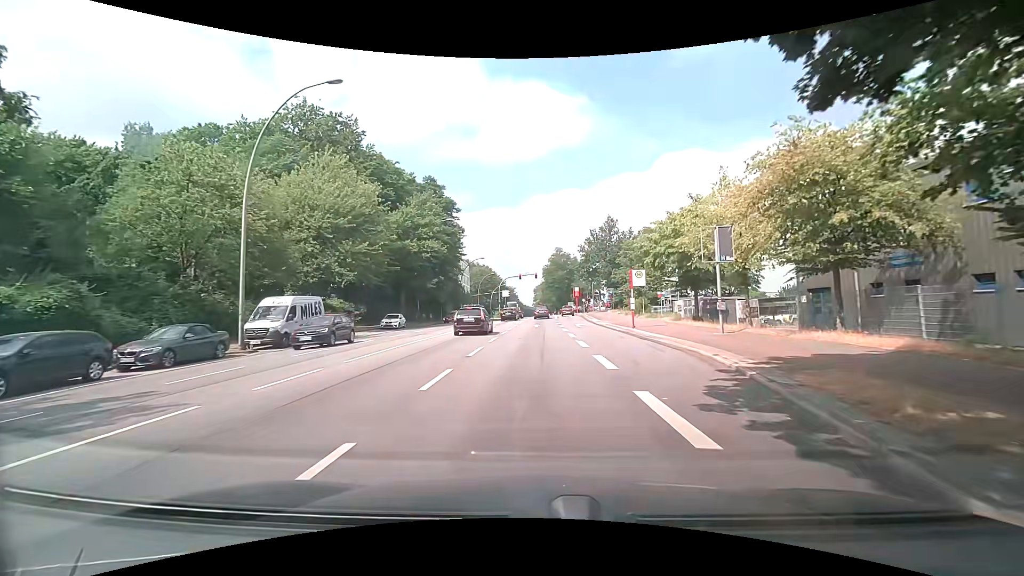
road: primary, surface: asphalt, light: Day
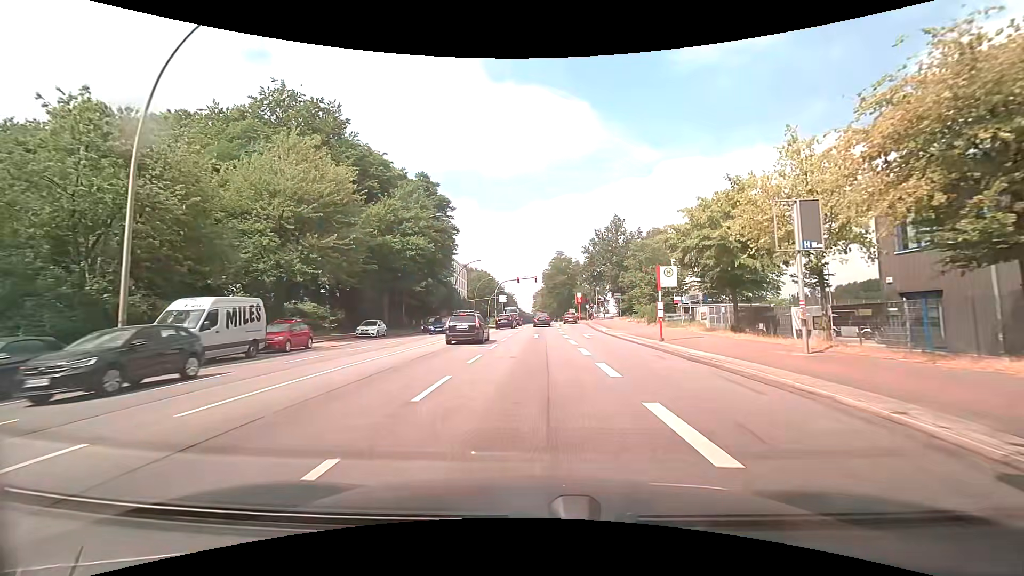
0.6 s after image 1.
(0.0, +6.3) m; +1°
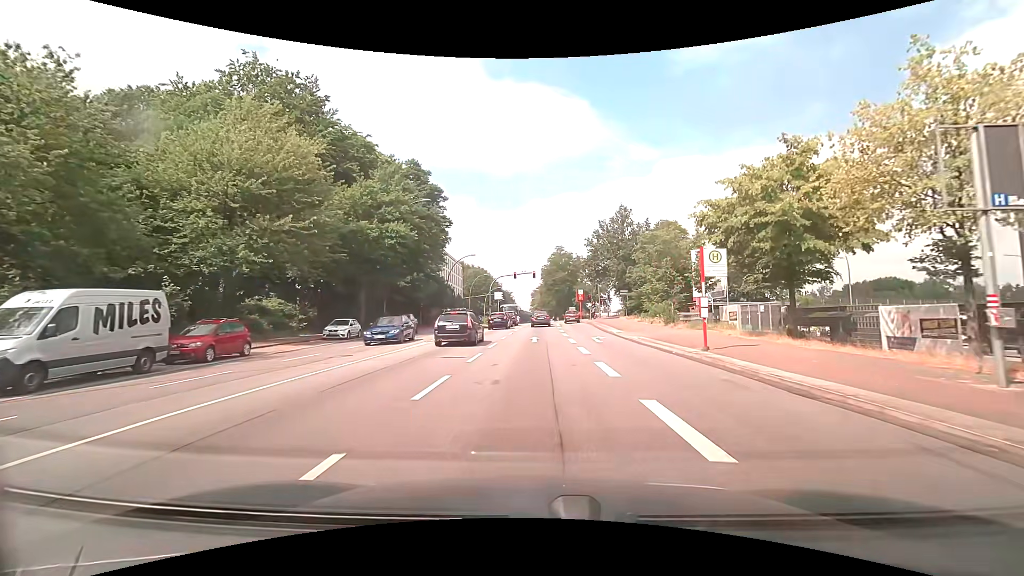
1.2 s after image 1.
(0.0, +5.9) m; 0°
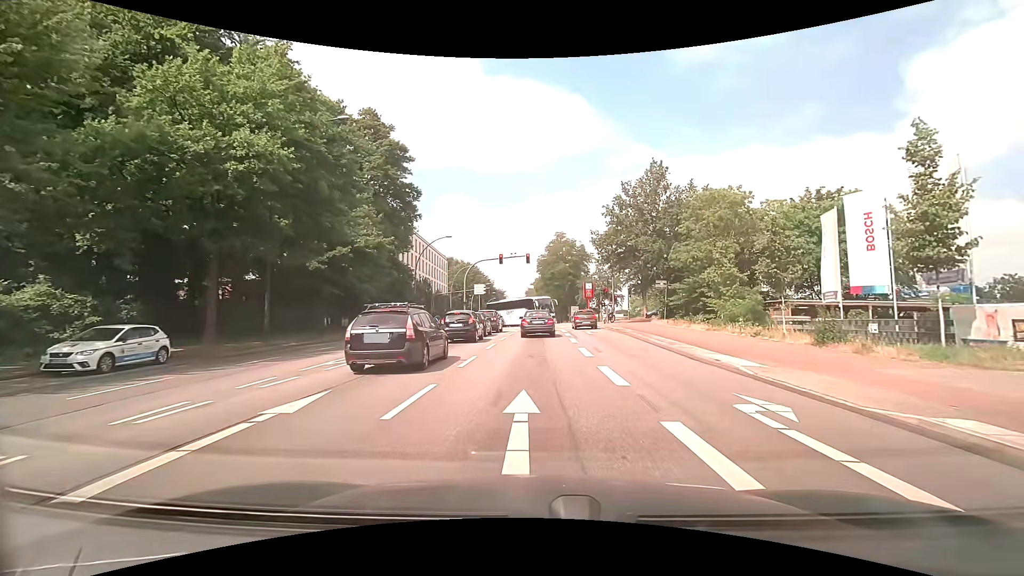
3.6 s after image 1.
(0.0, +19.2) m; +1°
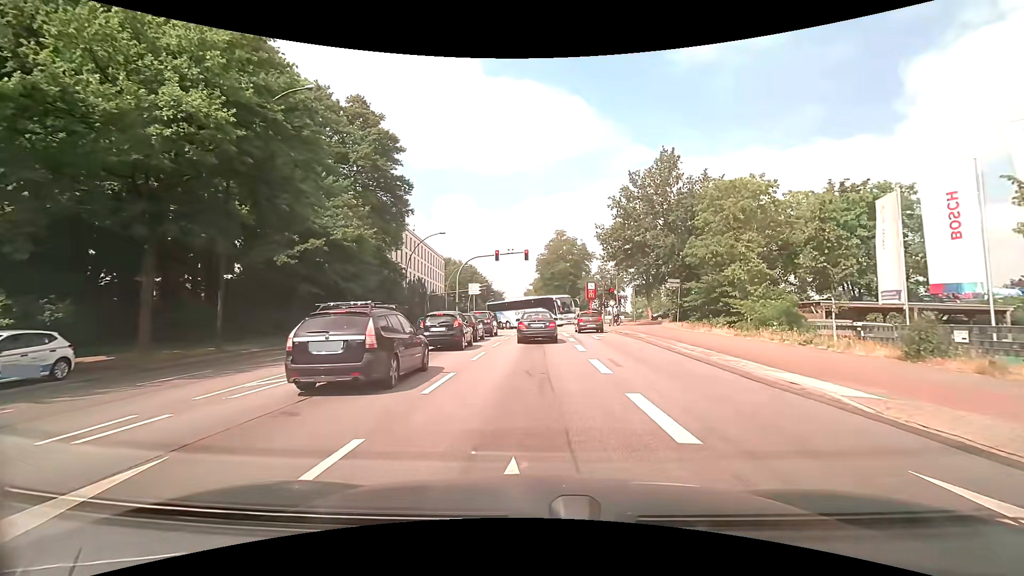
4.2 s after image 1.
(0.0, +3.8) m; 0°
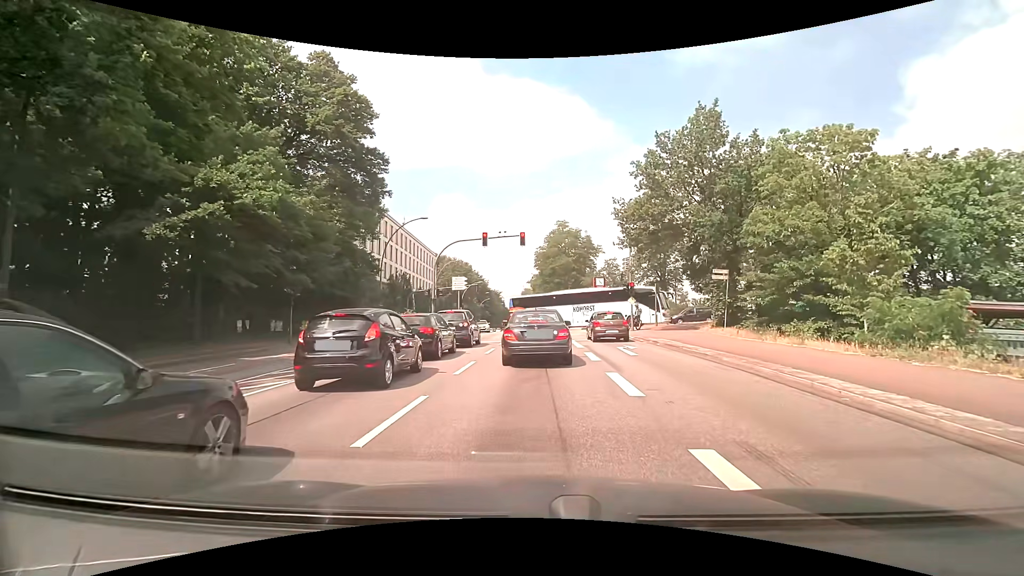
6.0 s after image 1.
(0.0, +9.1) m; 0°
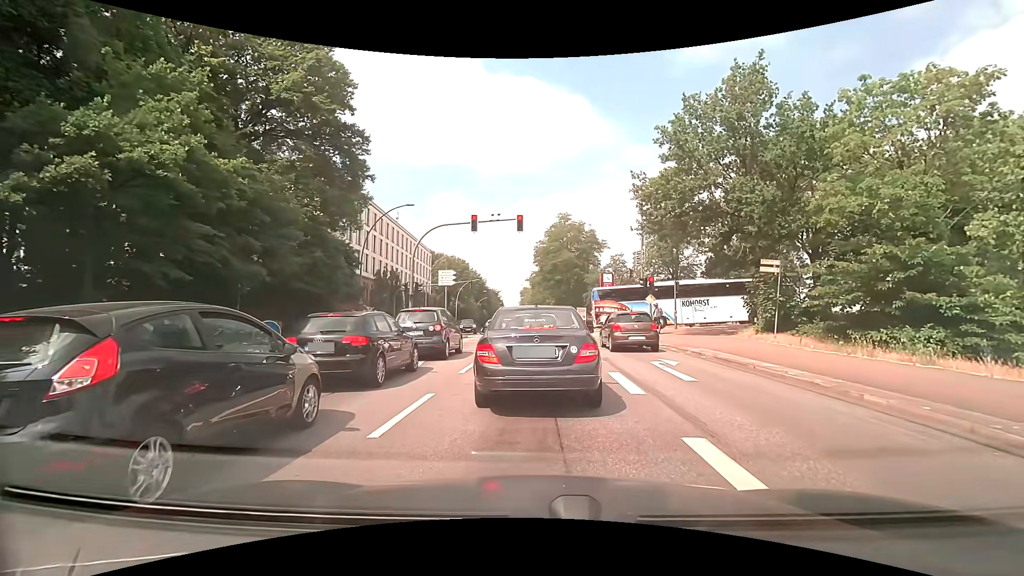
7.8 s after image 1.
(0.0, +5.4) m; -1°
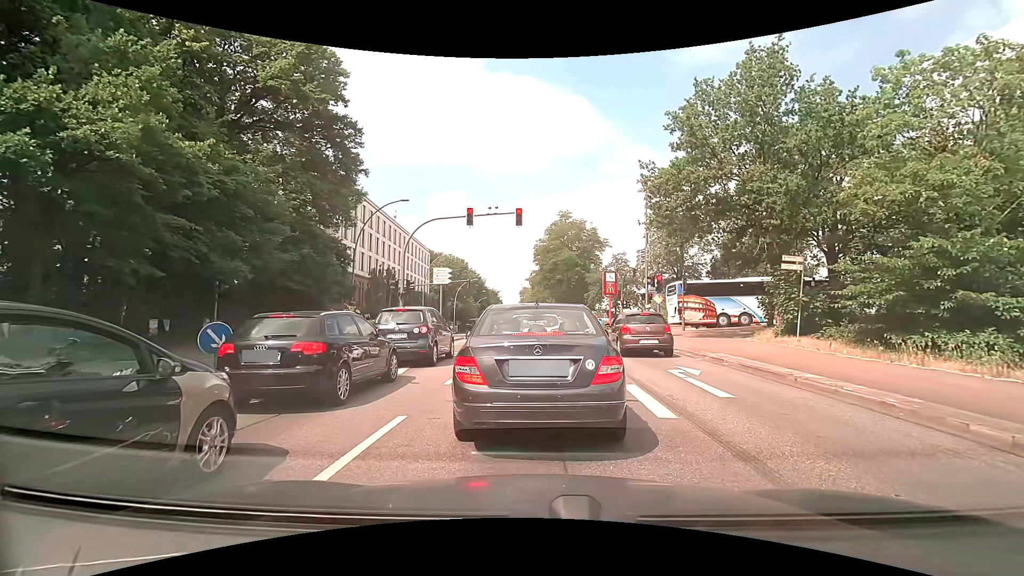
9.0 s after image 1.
(0.0, +1.7) m; +2°
(0, +10) (0, +20) (-1, +30) (-1, +40) (-1, +50) (-2, +60) (-2, +70) (-3, +80) (-3, +90) (-4, +100) m
